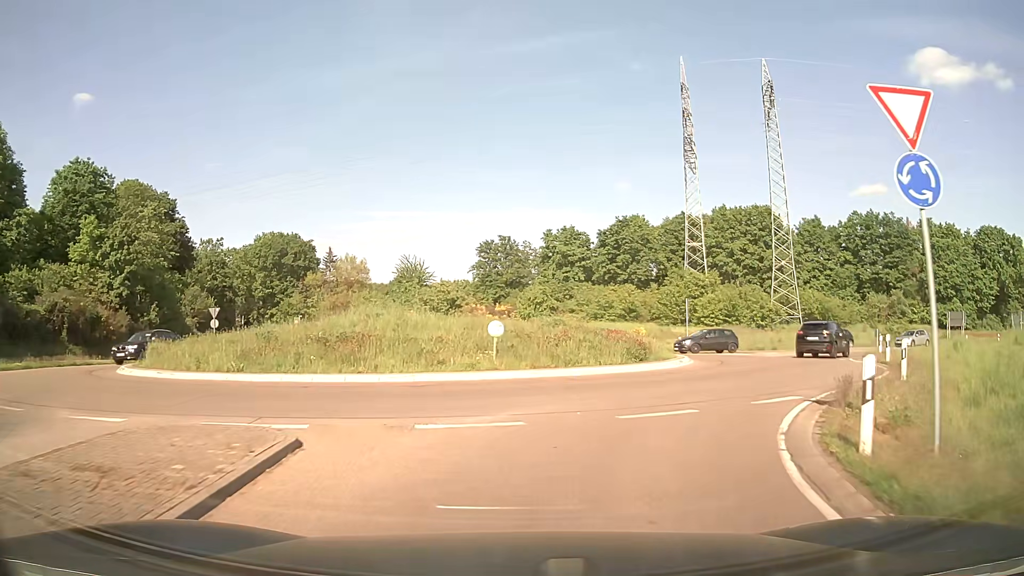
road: unclassified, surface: asphalt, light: Day
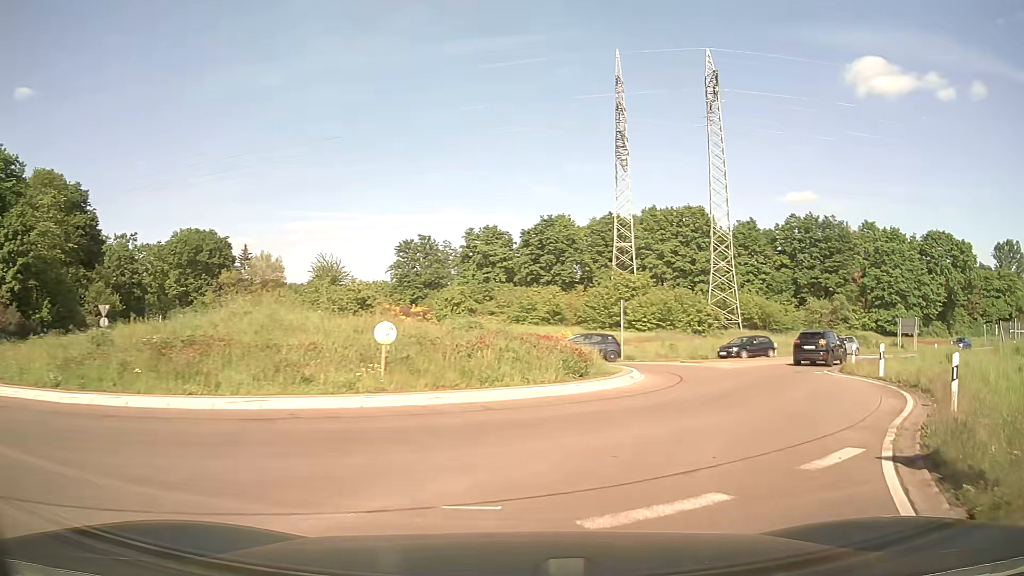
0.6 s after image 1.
(+0.2, +4.8) m; +7°
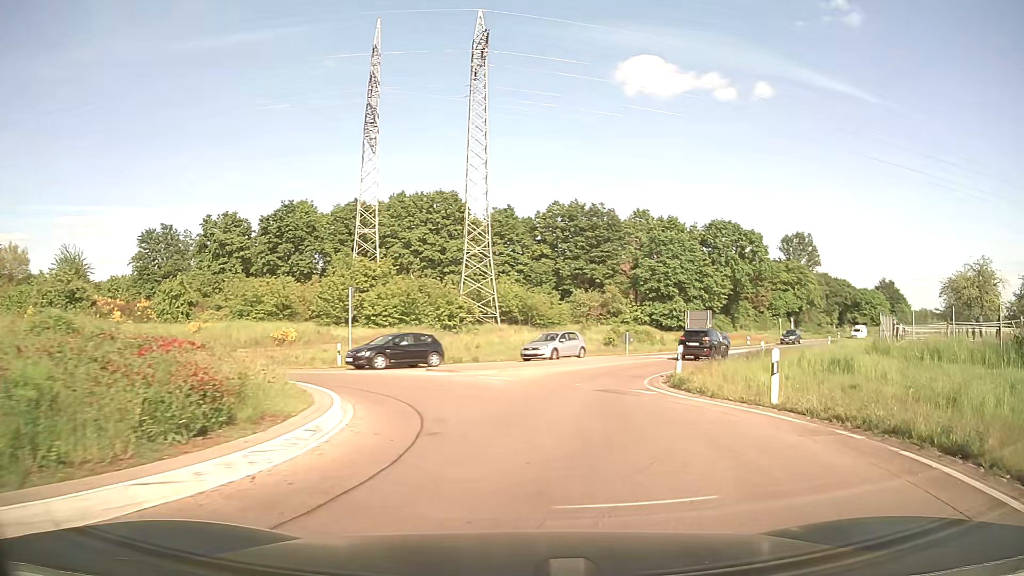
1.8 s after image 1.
(+1.6, +8.5) m; +22°
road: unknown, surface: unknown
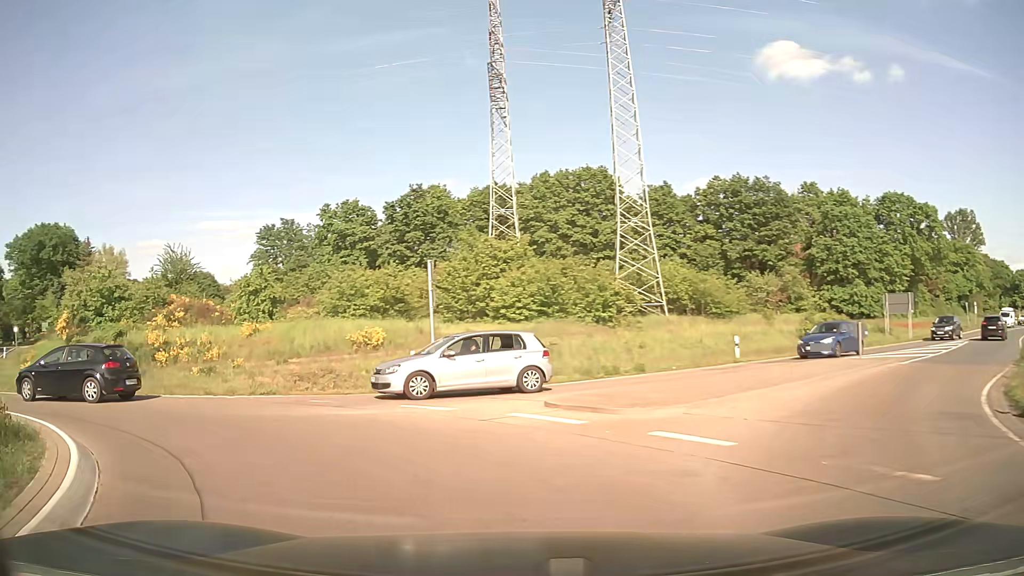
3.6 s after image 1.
(-0.5, +11.6) m; -14°
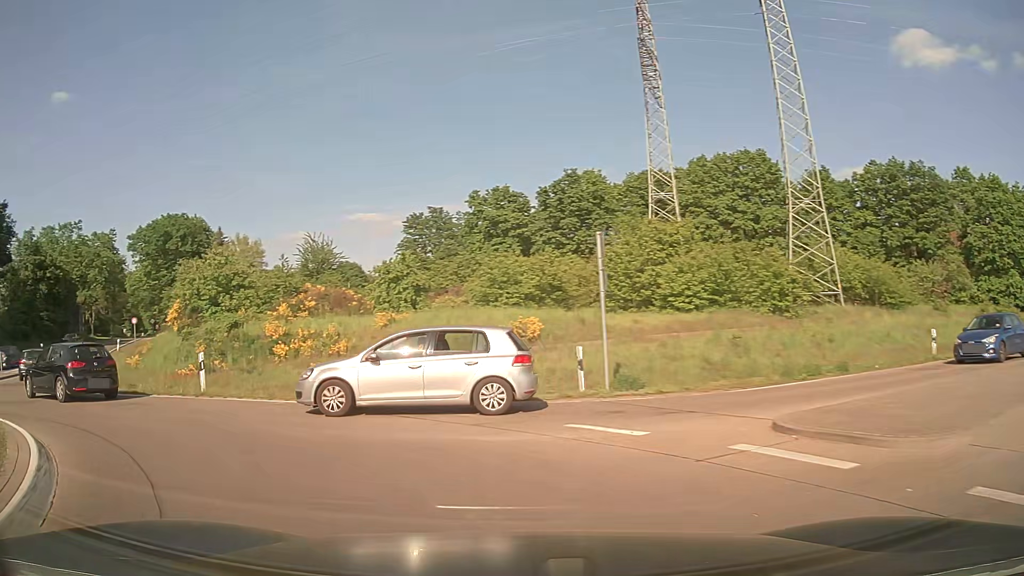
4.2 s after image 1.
(-0.4, +3.8) m; -14°
(-3, +9) (-11, +15) (-19, +21) (-24, +30) (-29, +39) (-34, +47) (-38, +56) (-43, +65) (-47, +74) (-52, +83) m
